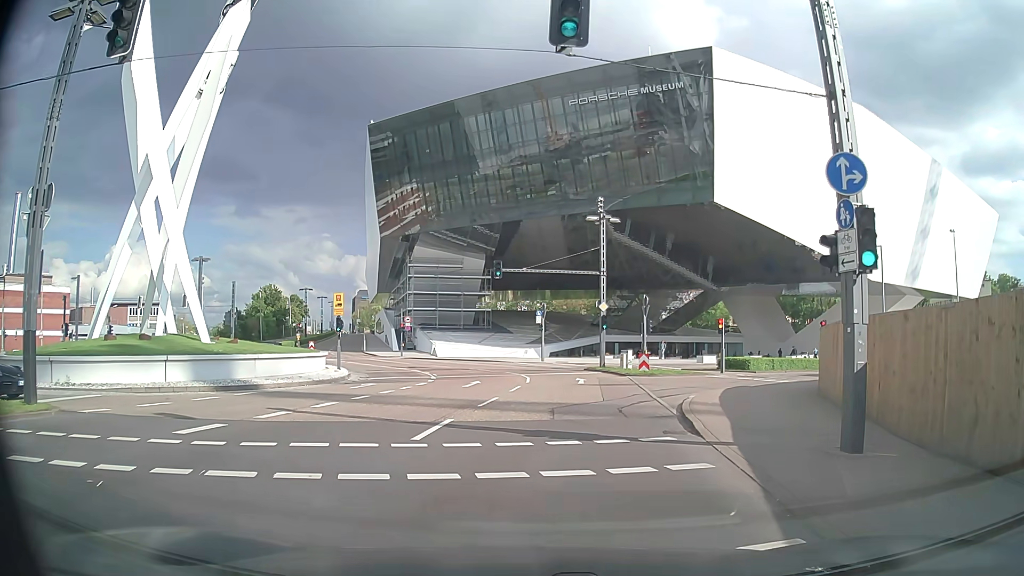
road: secondary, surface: asphalt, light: Day
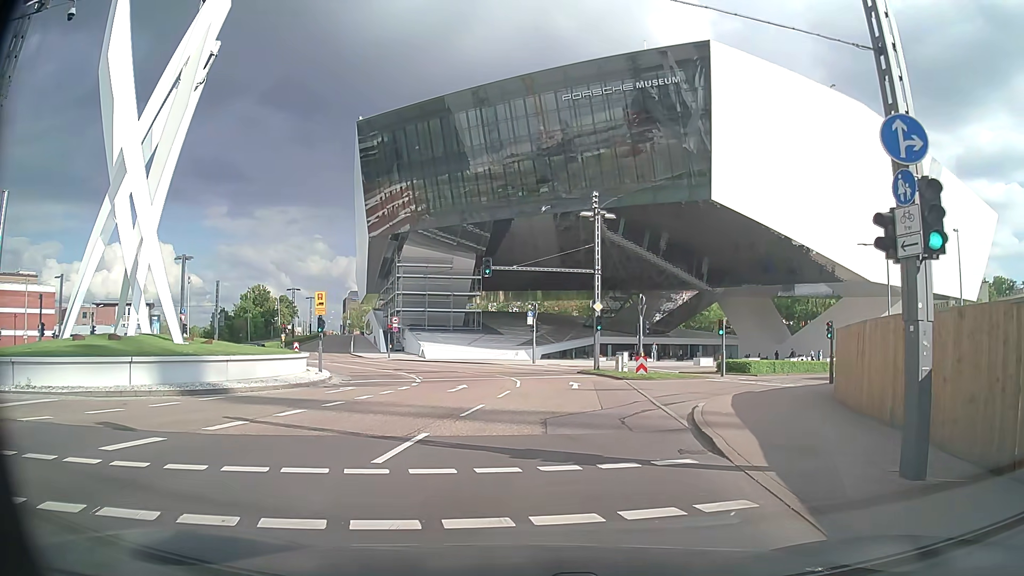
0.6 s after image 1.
(0.0, +2.0) m; -2°
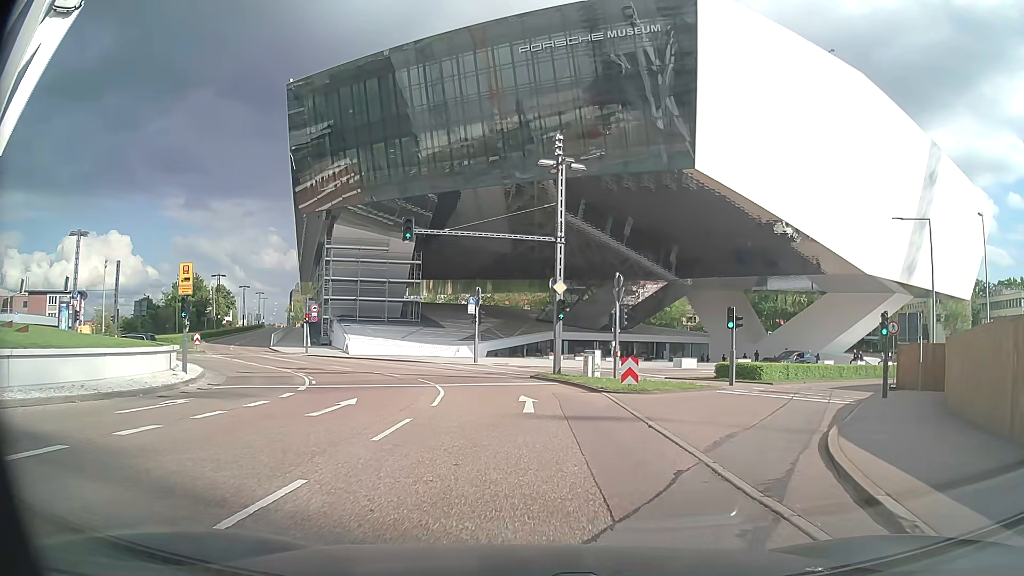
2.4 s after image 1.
(+0.7, +10.7) m; +5°
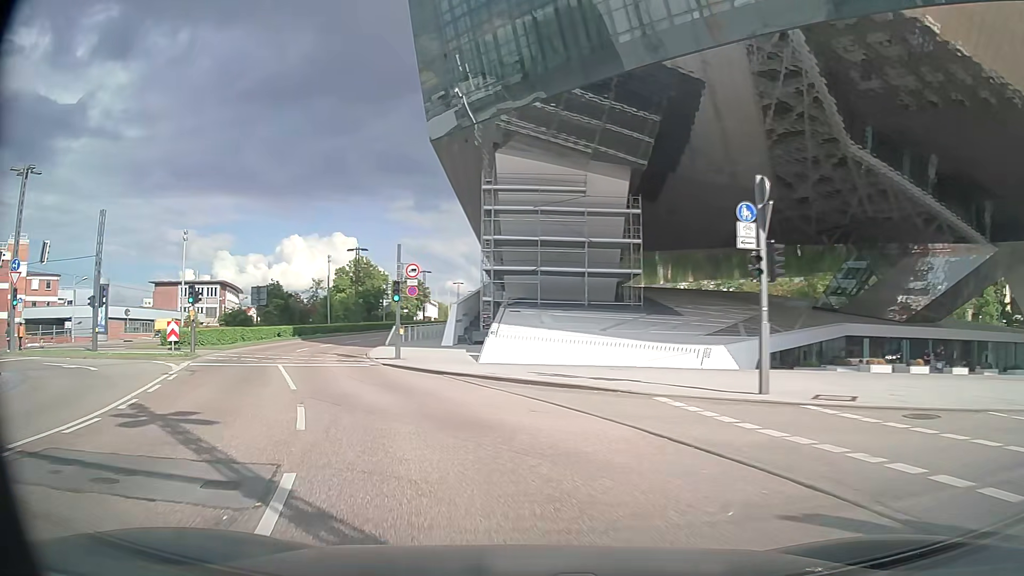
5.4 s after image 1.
(-2.0, +27.8) m; -18°
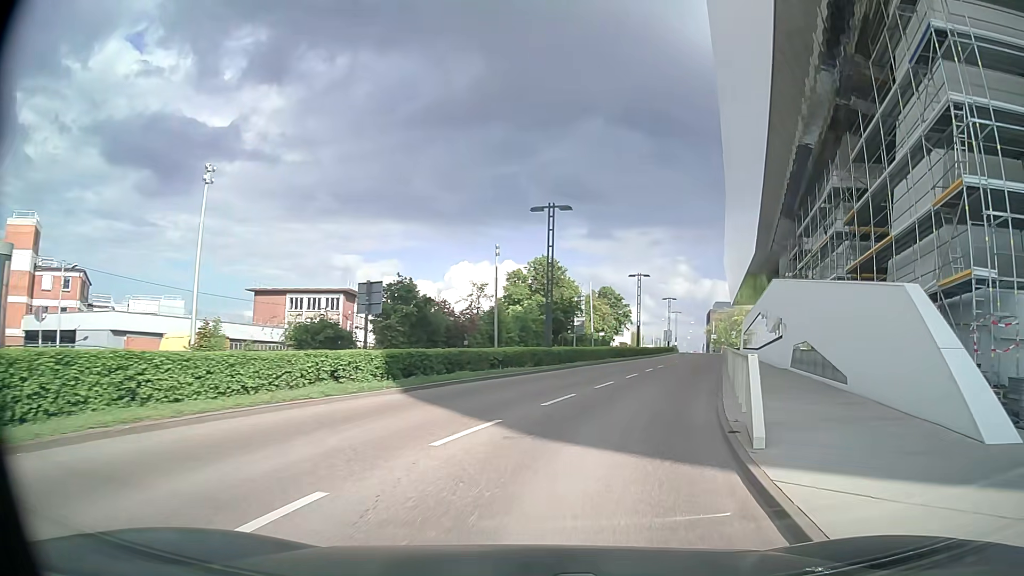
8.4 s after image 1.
(-9.6, +30.7) m; -17°
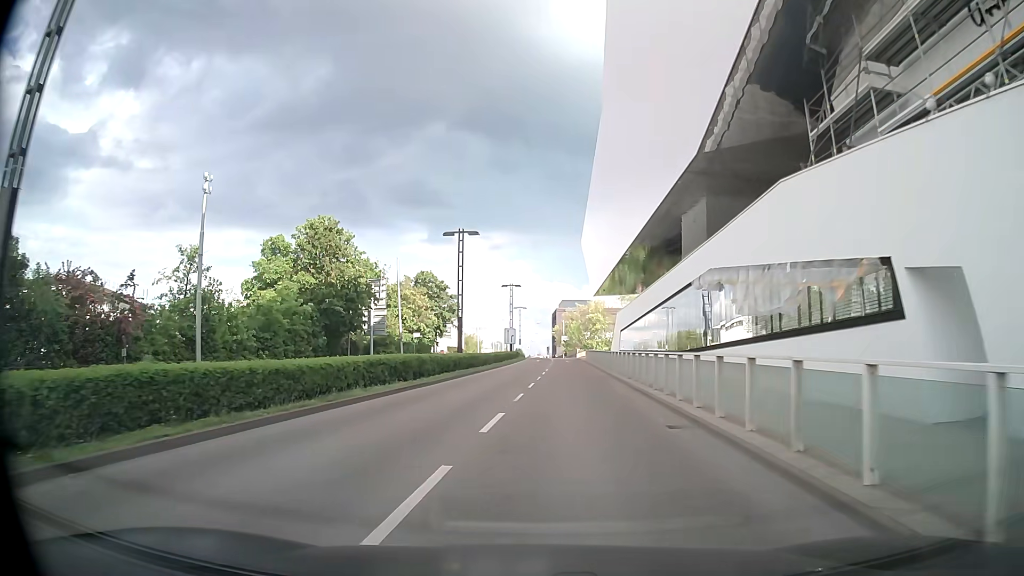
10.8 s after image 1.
(+5.1, +27.6) m; +14°
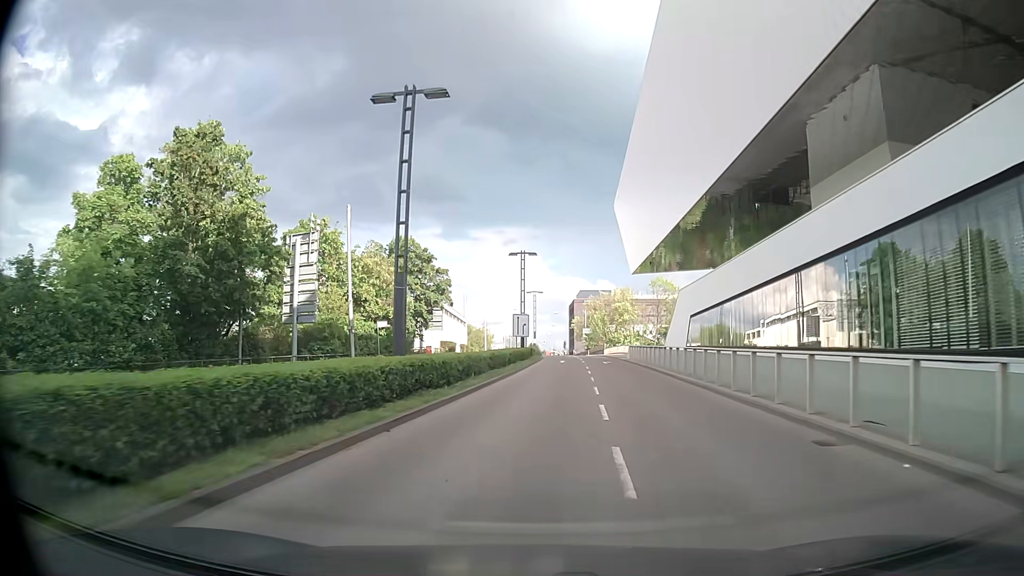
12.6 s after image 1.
(-0.5, +22.7) m; -1°
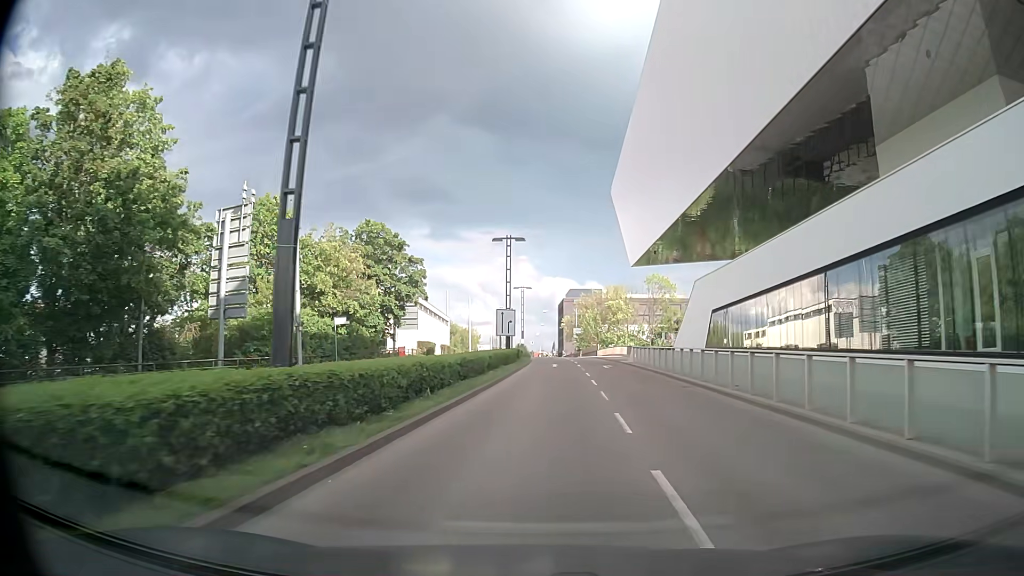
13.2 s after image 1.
(0.0, +7.7) m; +1°
(0, +10) (+1, +20) (+1, +30) (+1, +40) (+2, +50) (+2, +60) (+2, +70) (+2, +80) (+2, +90) (+2, +100) m
